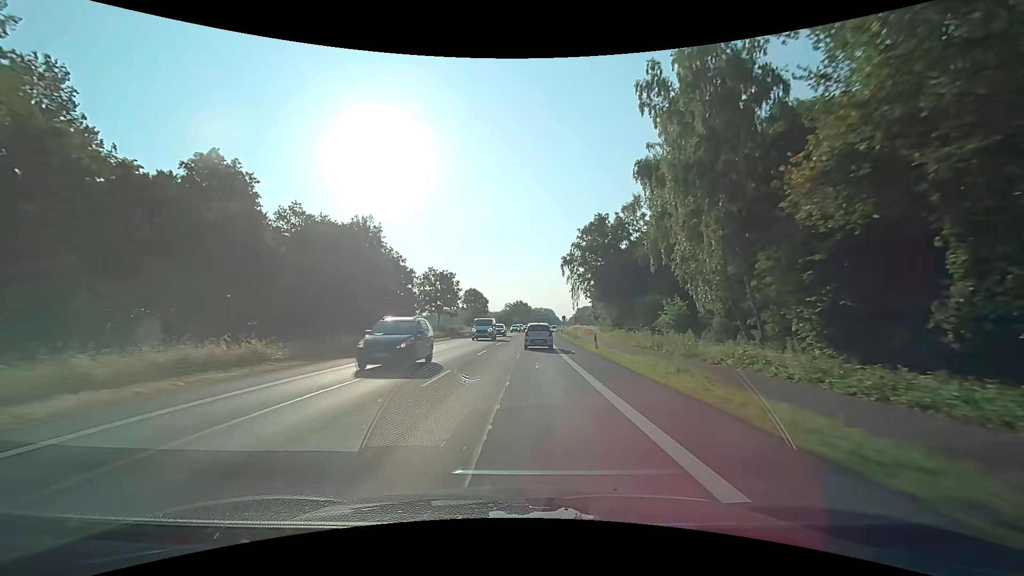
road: primary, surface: asphalt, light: Day
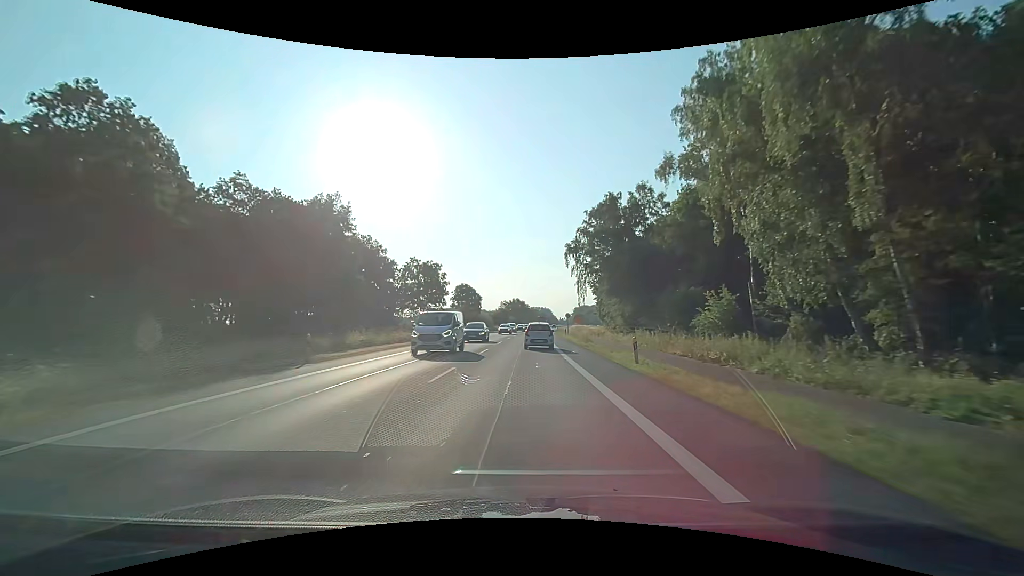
(0.0, +11.2) m; 0°
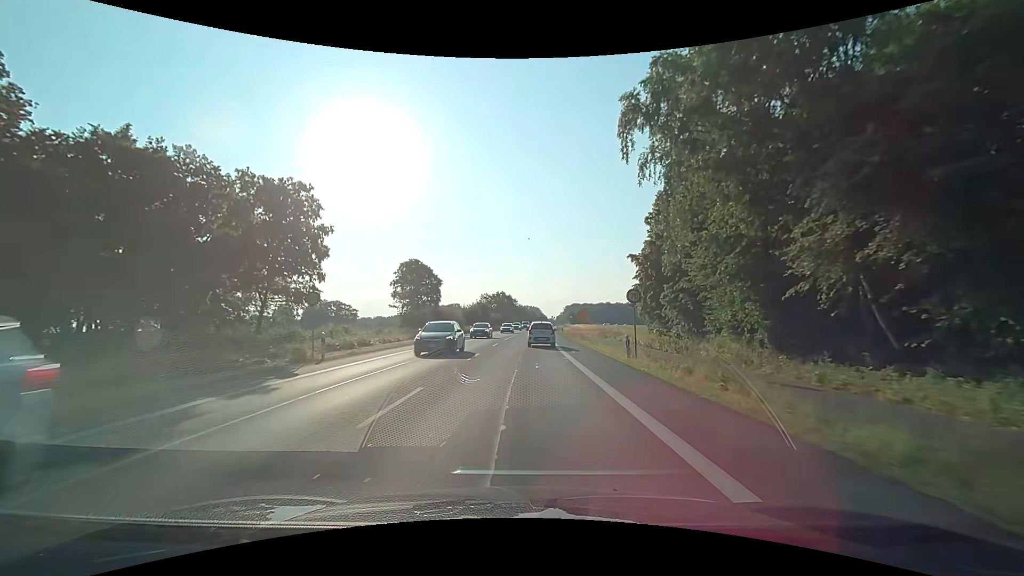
(+0.7, +40.8) m; +2°
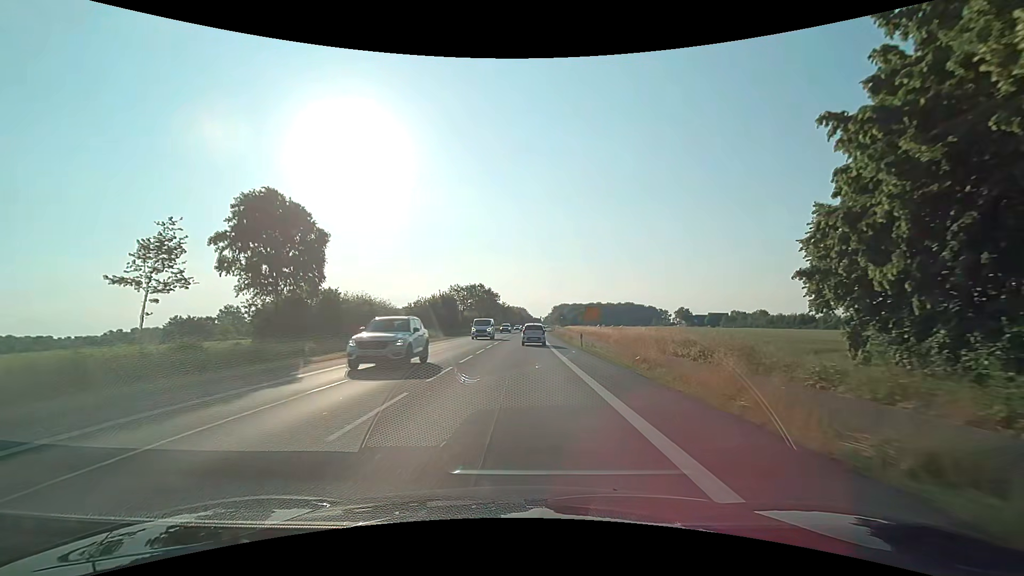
(+0.7, +36.6) m; +2°
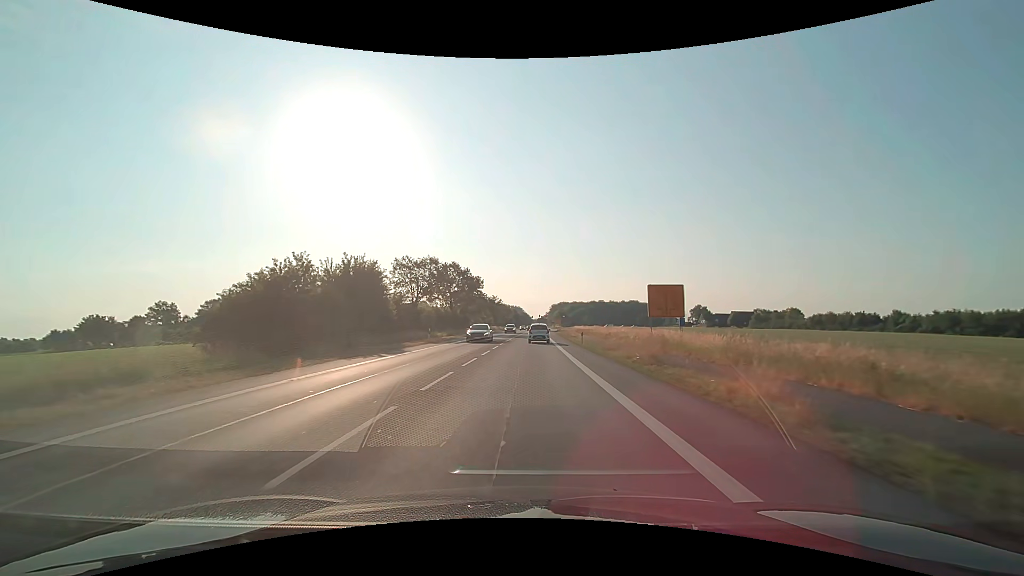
(0.0, +43.9) m; 0°
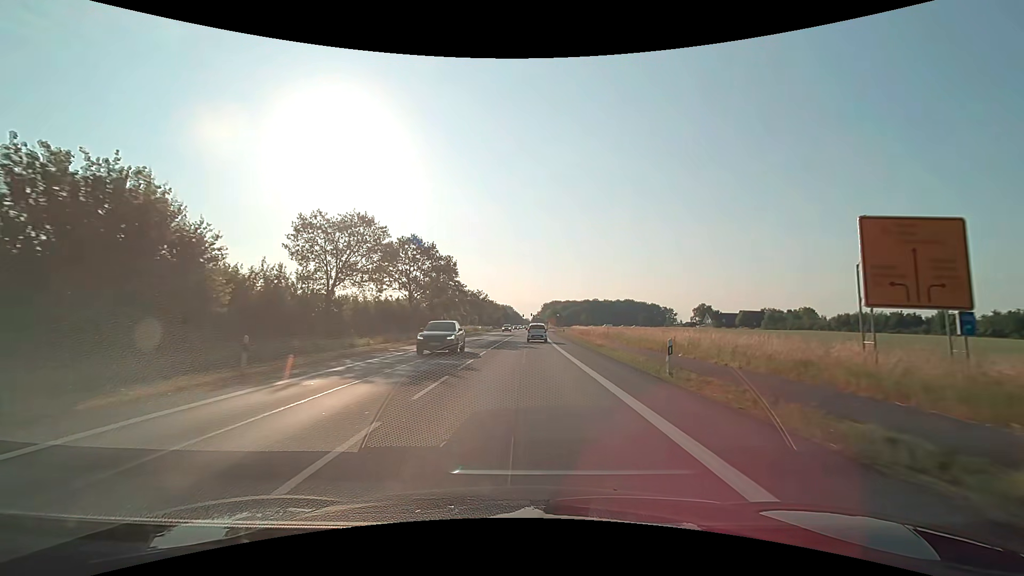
(+0.2, +25.5) m; +1°
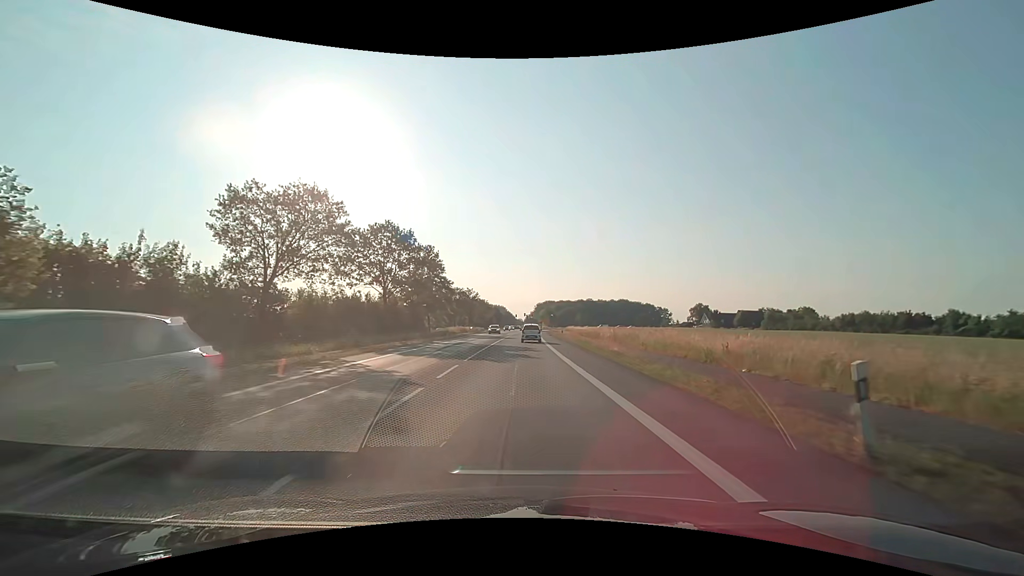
(0.0, +8.3) m; +1°
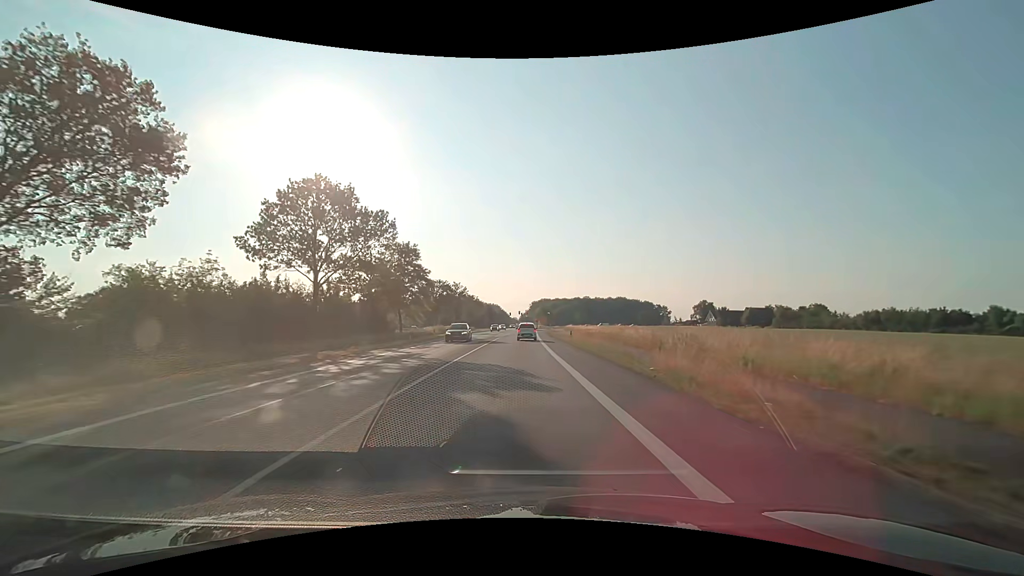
(+0.2, +16.2) m; +1°
(0, +10) (0, +20) (0, +30) (0, +40) (0, +50) (0, +60) (0, +70) (0, +80) (0, +90) (0, +100) m
